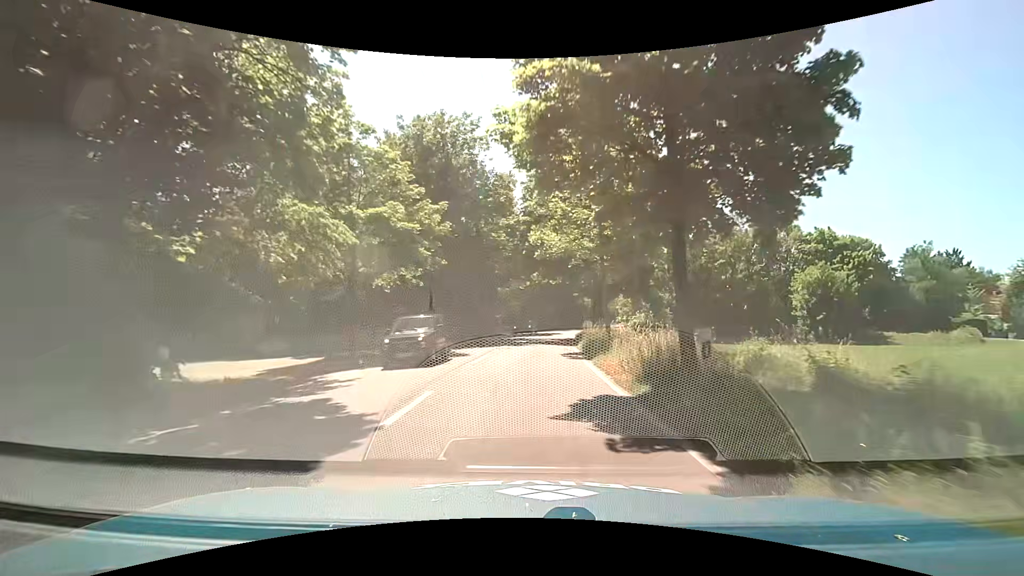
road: tertiary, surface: asphalt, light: Day
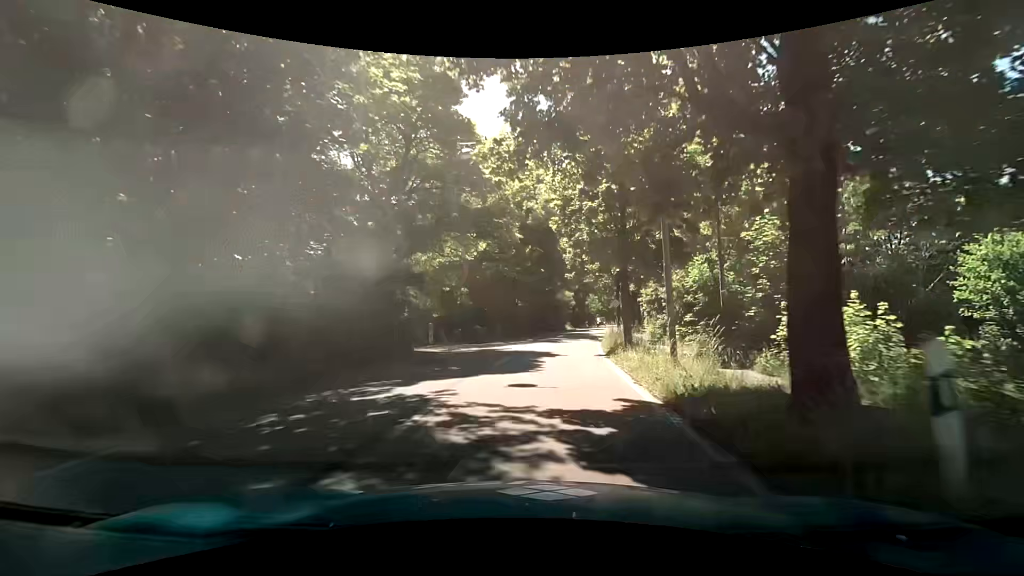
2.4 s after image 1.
(+0.6, +27.7) m; +4°
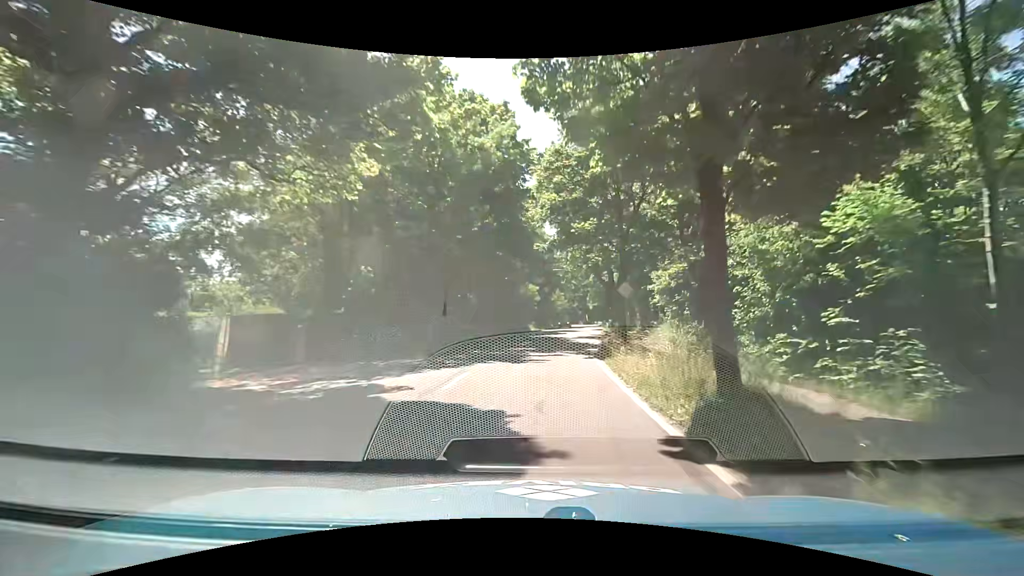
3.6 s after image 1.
(+0.6, +14.0) m; +5°
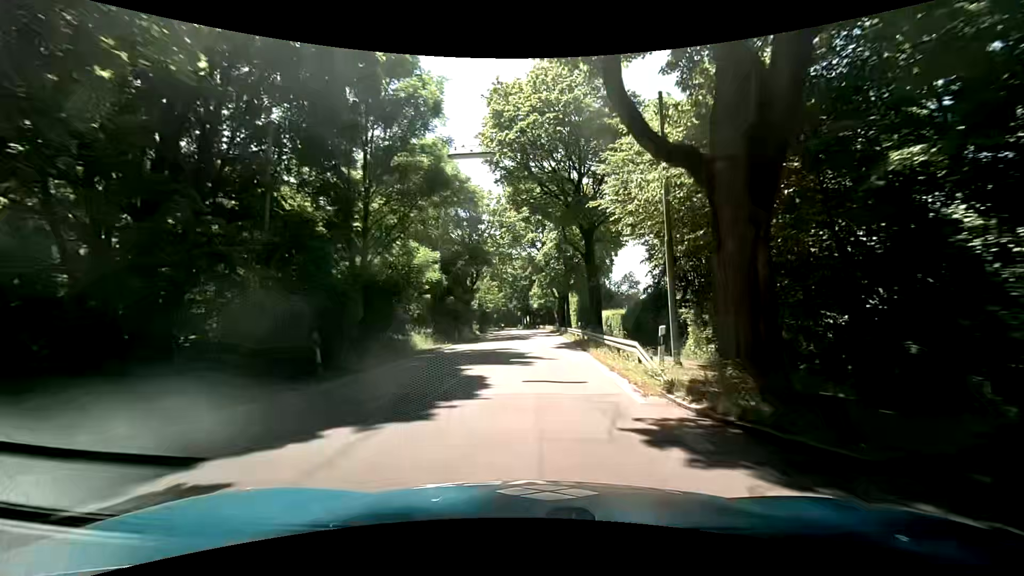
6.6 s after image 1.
(+2.3, +35.7) m; +7°
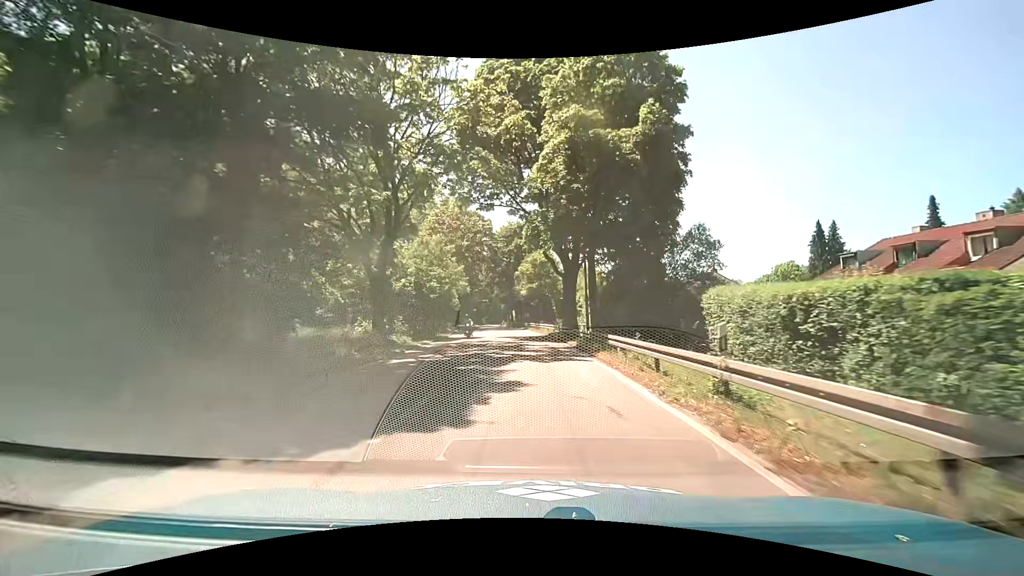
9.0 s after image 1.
(+0.6, +30.5) m; +1°
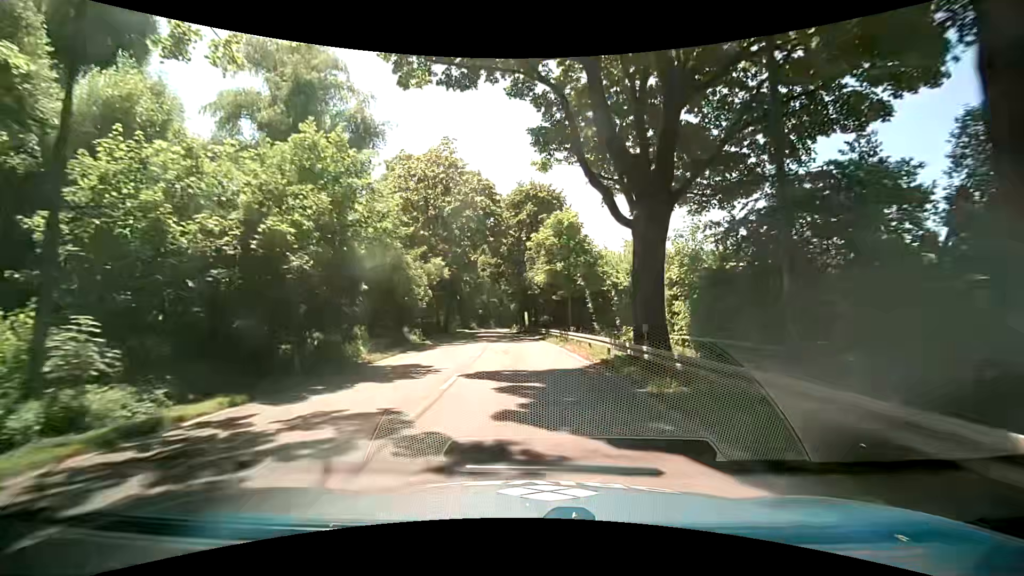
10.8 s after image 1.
(0.0, +22.0) m; -1°
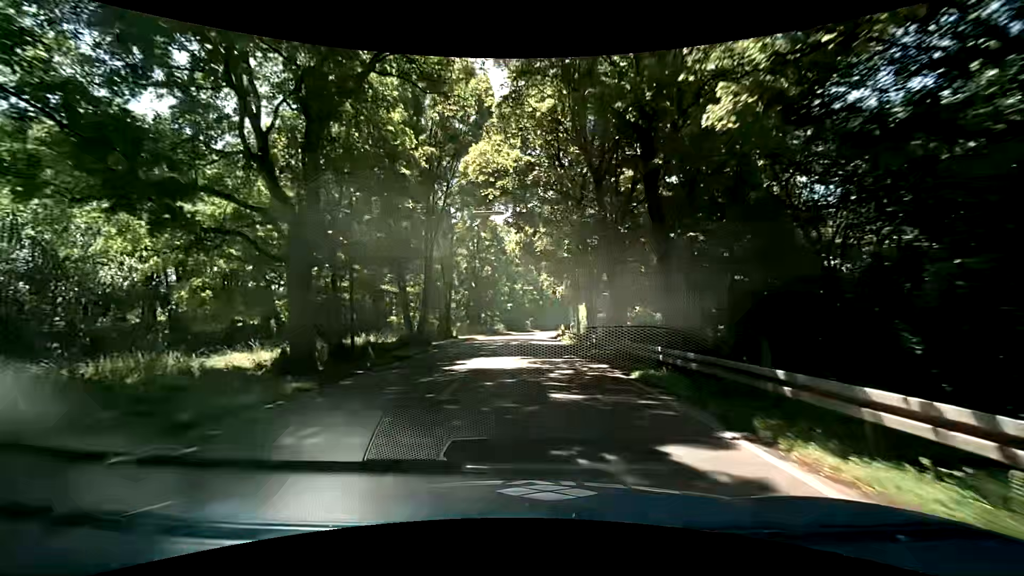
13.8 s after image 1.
(-1.4, +36.6) m; -5°
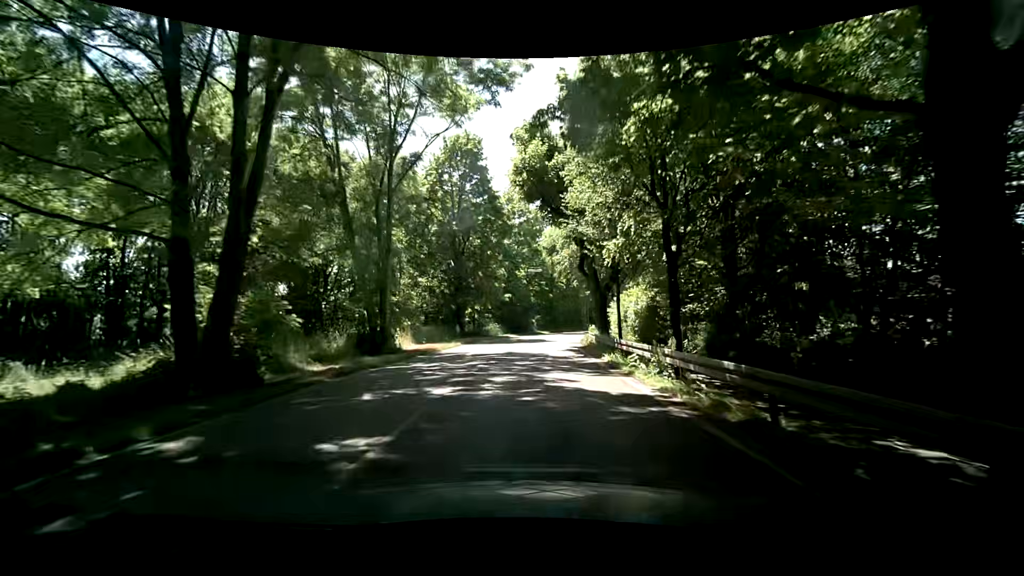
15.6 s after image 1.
(-0.3, +22.3) m; -1°
